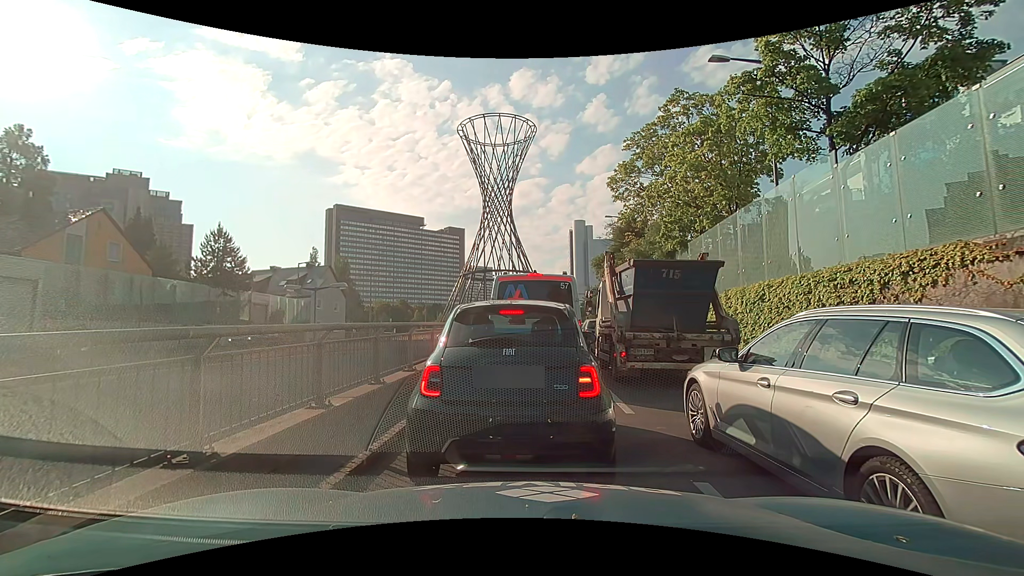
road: trunk_link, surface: asphalt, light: Day
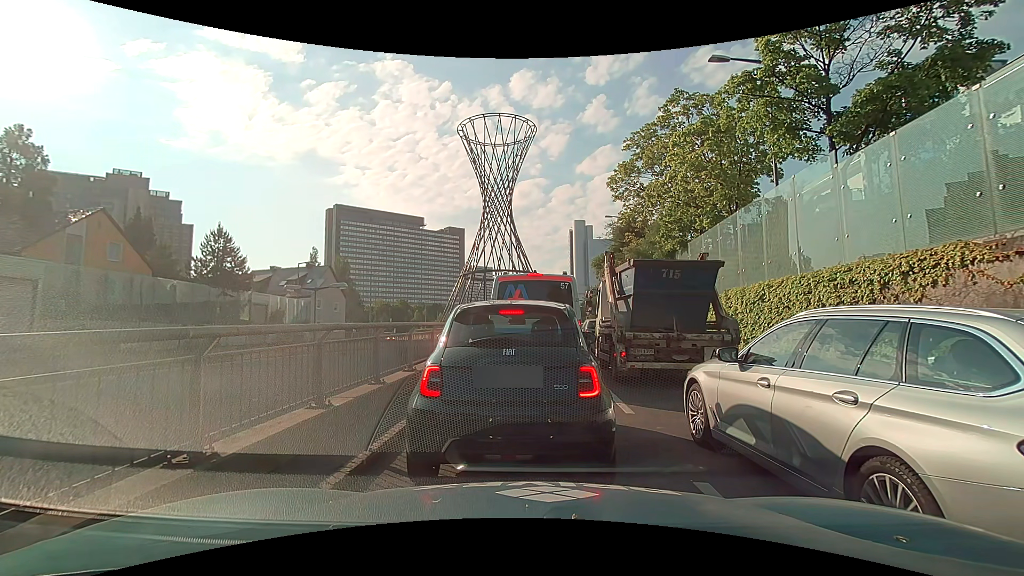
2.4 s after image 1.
(0.0, 0.0) m; 0°
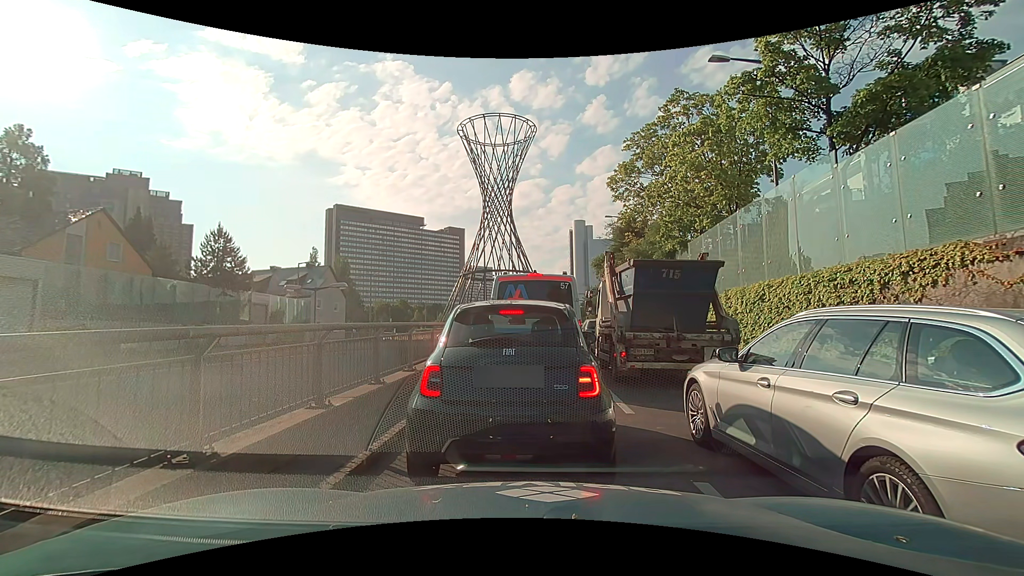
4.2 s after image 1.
(0.0, 0.0) m; 0°
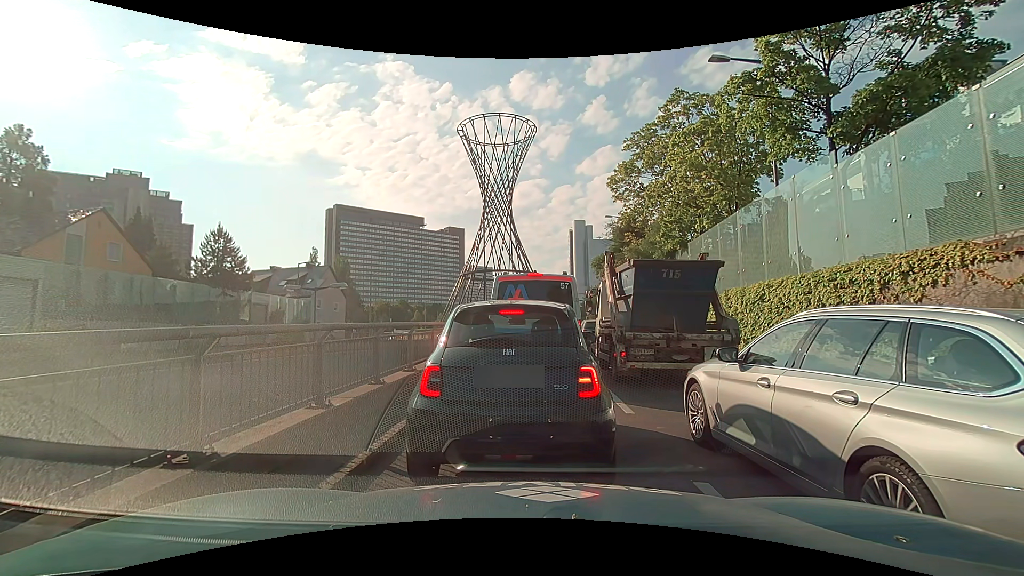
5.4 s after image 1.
(0.0, 0.0) m; 0°
(0, +10) (+1, +20) (+2, +30) (+2, +40) (+3, +50) (+4, +60) (+5, +70) (+6, +80) (+9, +89) (+14, +98) m
